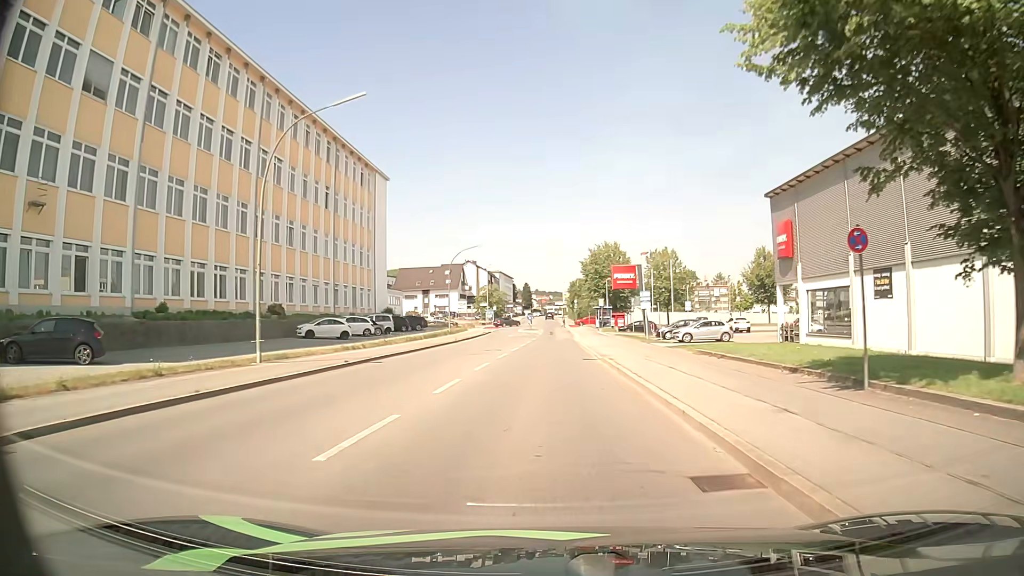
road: tertiary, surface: asphalt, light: Day
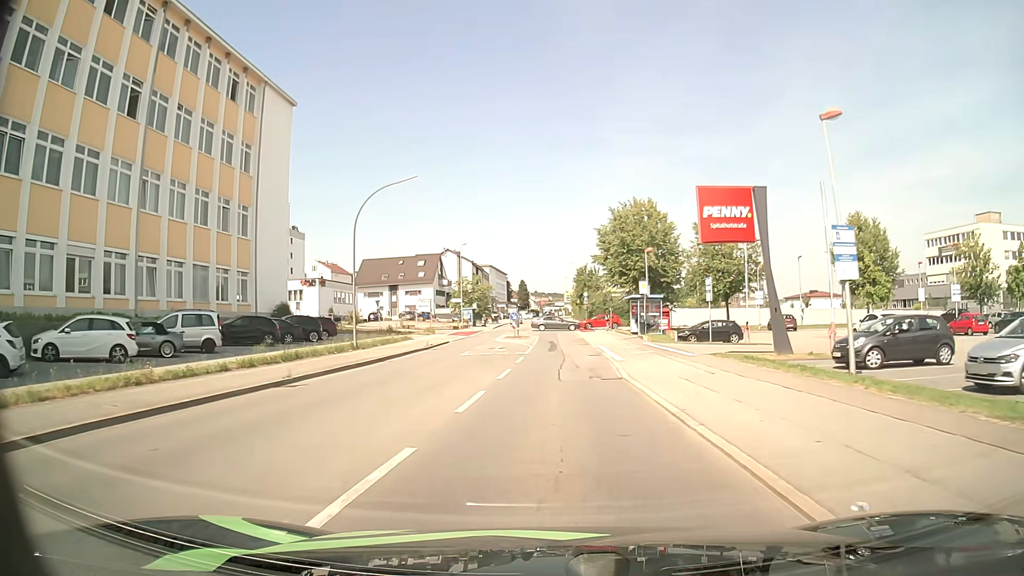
(+0.1, +32.8) m; 0°
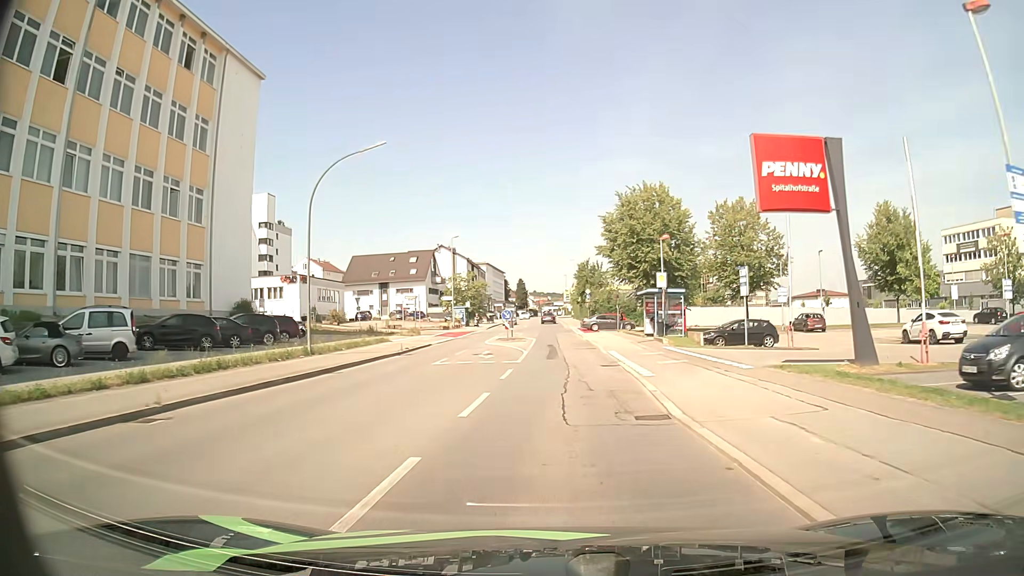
(0.0, +6.7) m; 0°
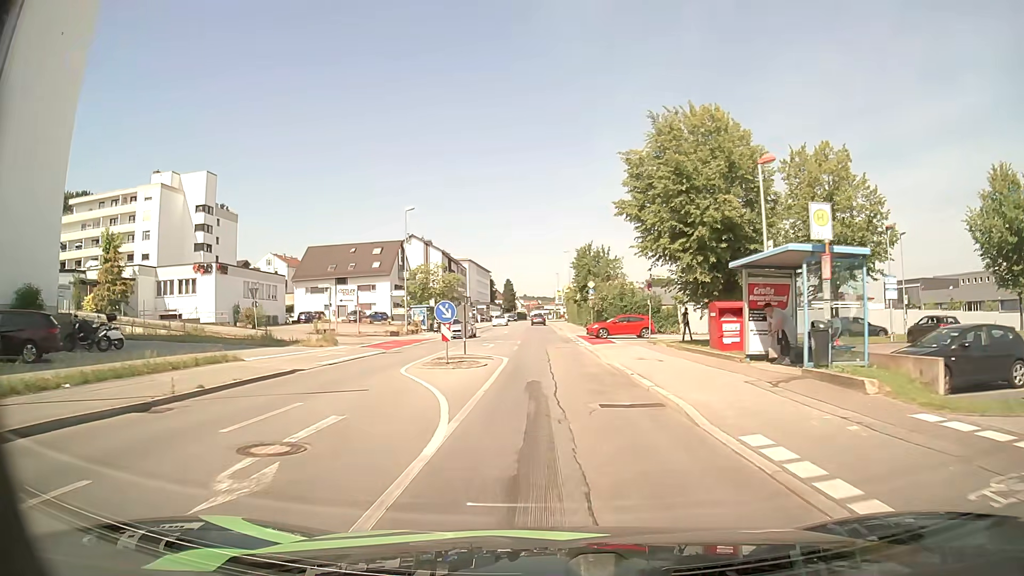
(+0.1, +20.3) m; 0°
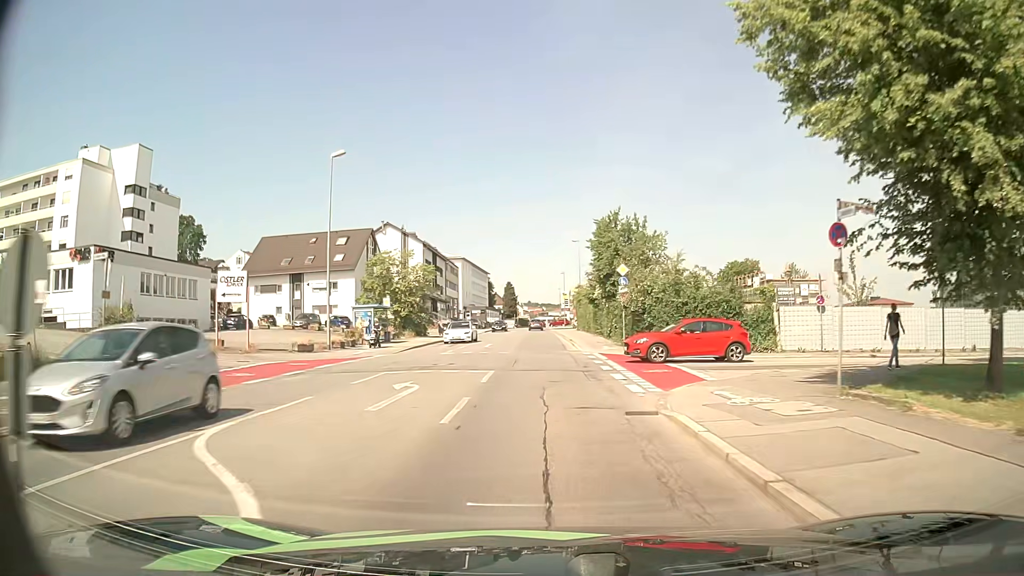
(+0.1, +20.3) m; 0°
(0, +10) (0, +20) (0, +30) (0, +40) (0, +50) (0, +60) (-1, +70) (-1, +80) (-1, +90) (-1, +100) m
